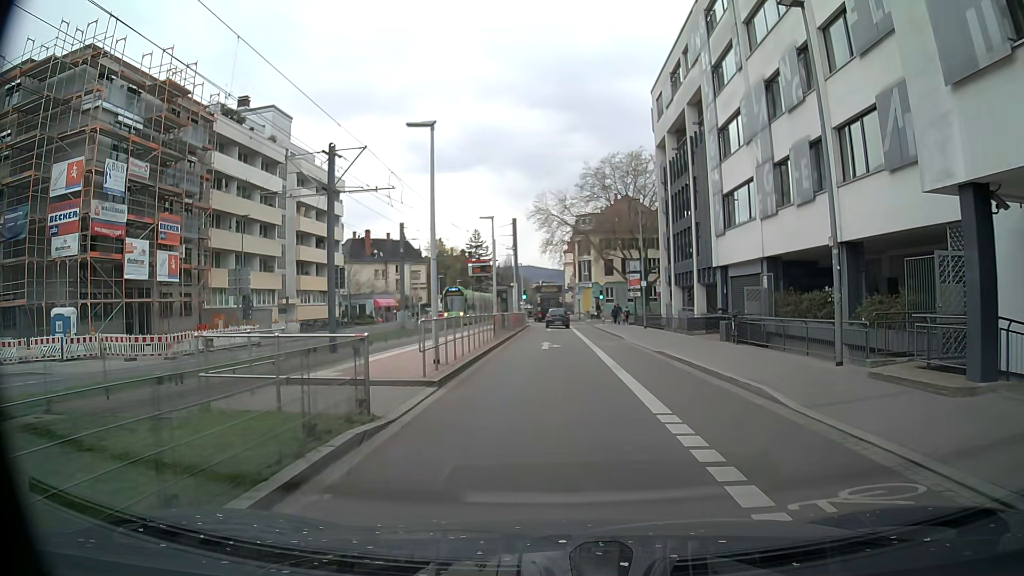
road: secondary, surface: asphalt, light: Day
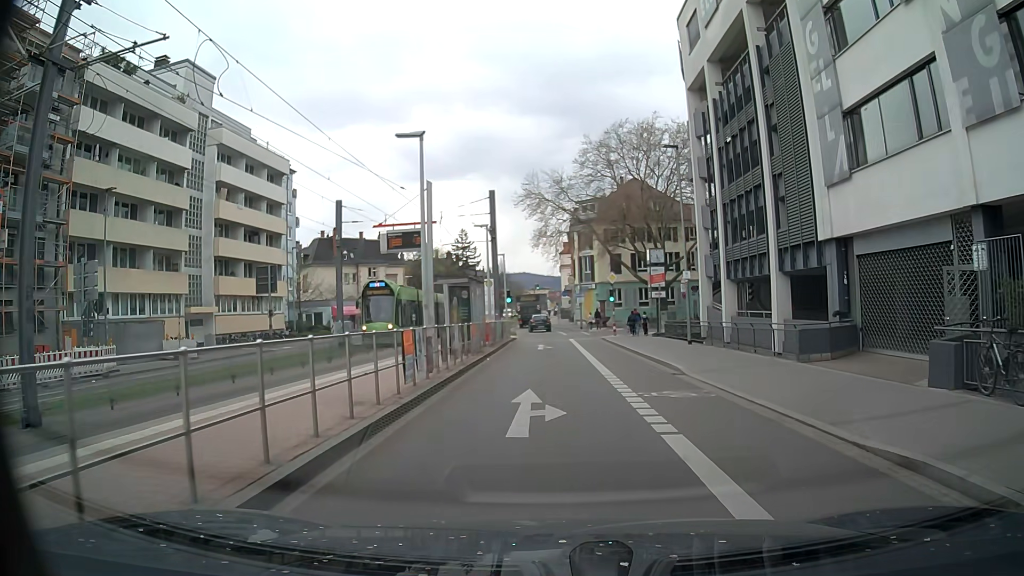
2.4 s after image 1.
(+0.1, +15.1) m; 0°
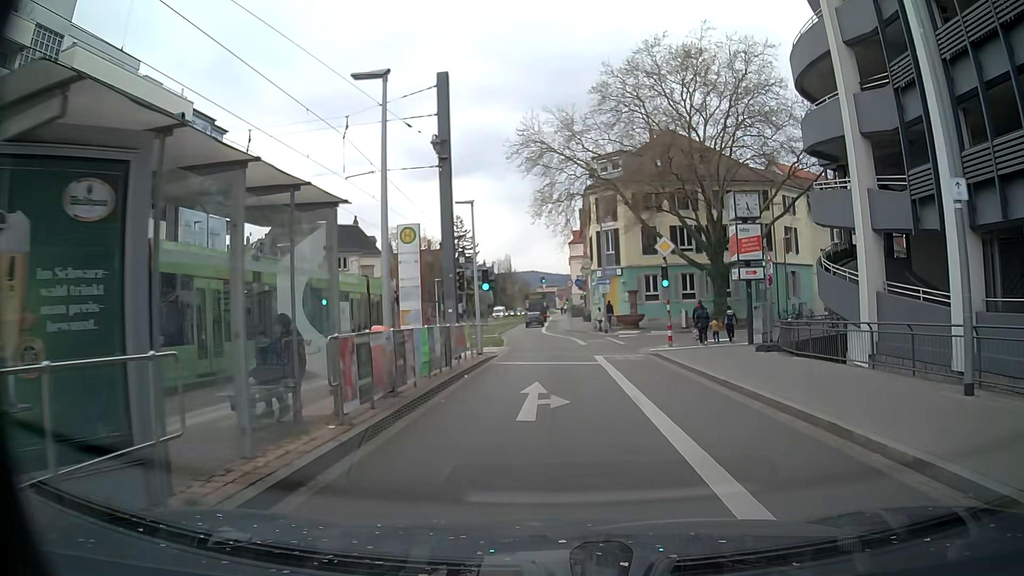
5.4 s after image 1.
(0.0, +19.0) m; 0°
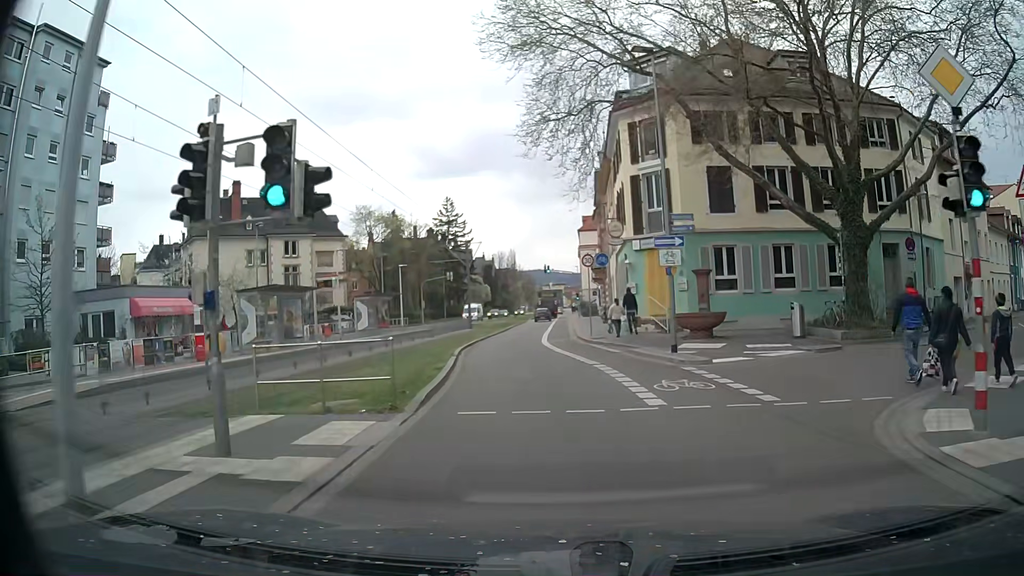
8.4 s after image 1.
(-0.1, +19.7) m; -2°
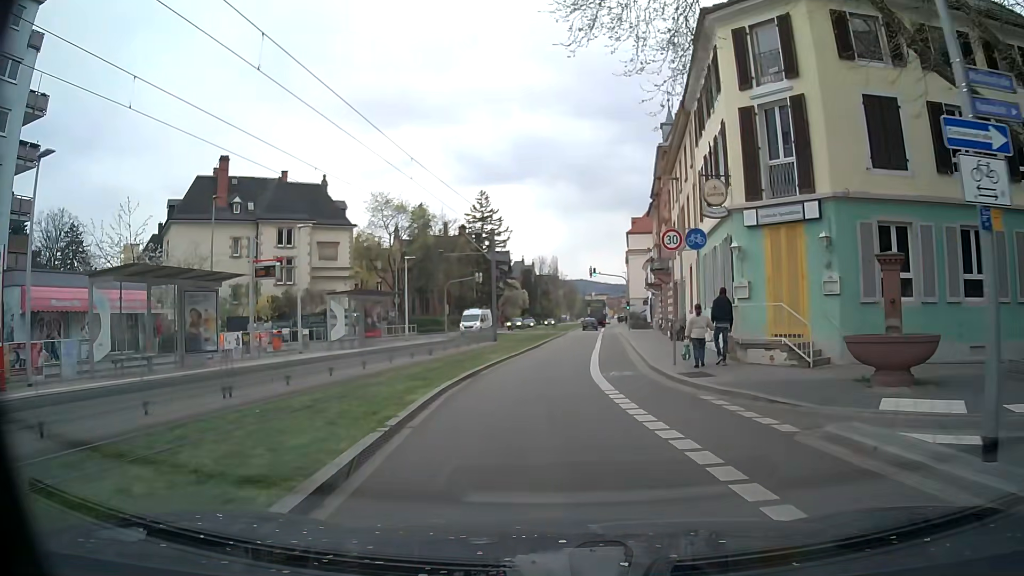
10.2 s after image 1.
(-0.1, +12.0) m; -3°
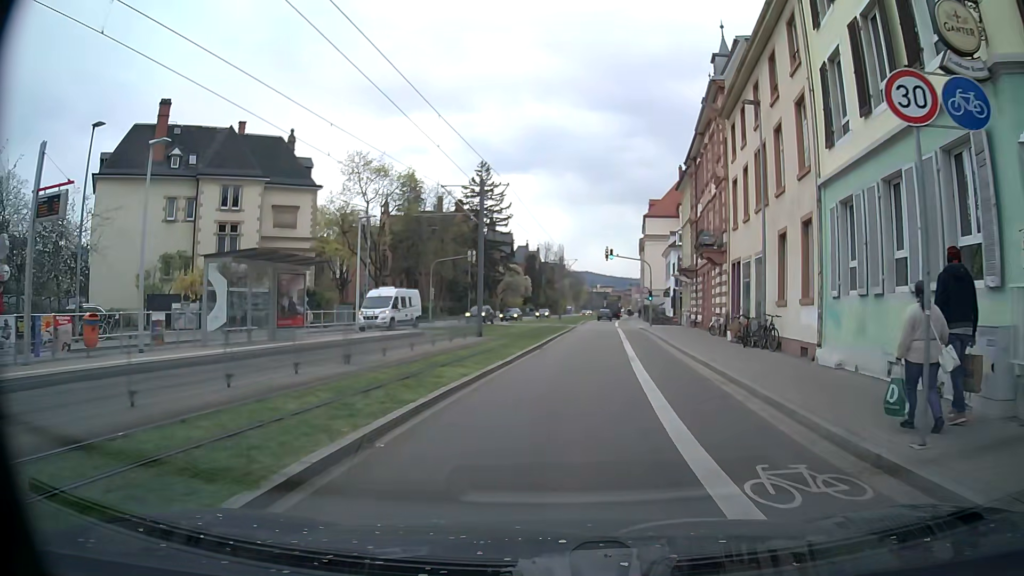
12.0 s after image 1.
(-0.1, +12.0) m; 0°
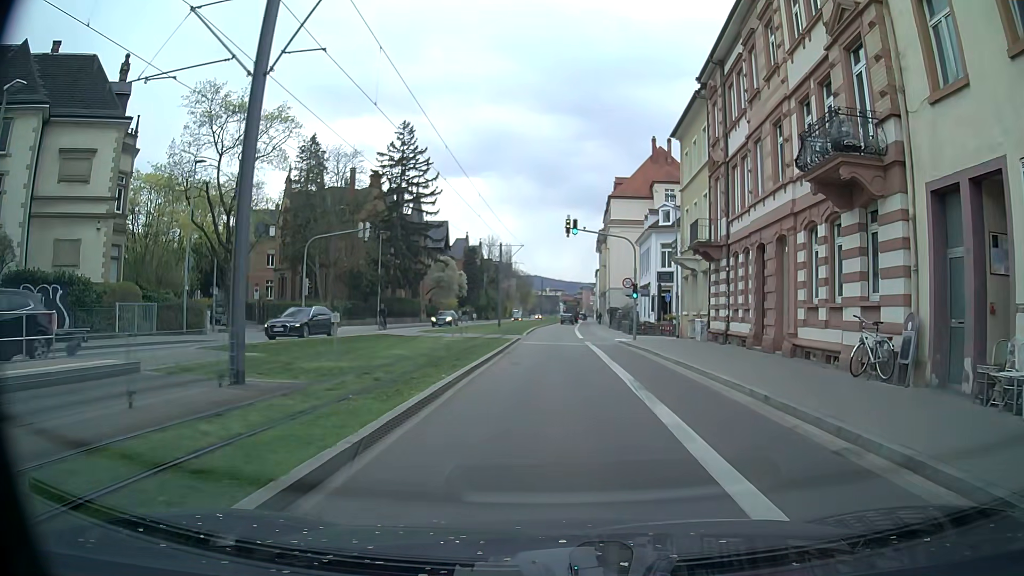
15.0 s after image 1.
(+0.8, +20.1) m; +4°
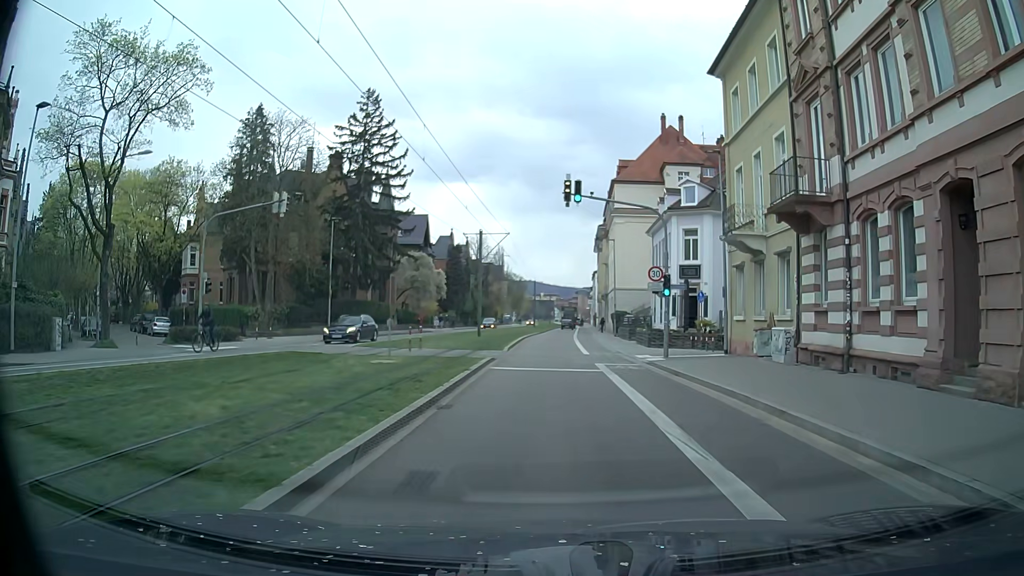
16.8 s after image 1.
(+0.1, +11.9) m; 0°
(0, +10) (0, +20) (+1, +30) (+1, +40) (+1, +50) (+1, +60) (+2, +70) (+3, +80) (+3, +90) (+4, +100) m
